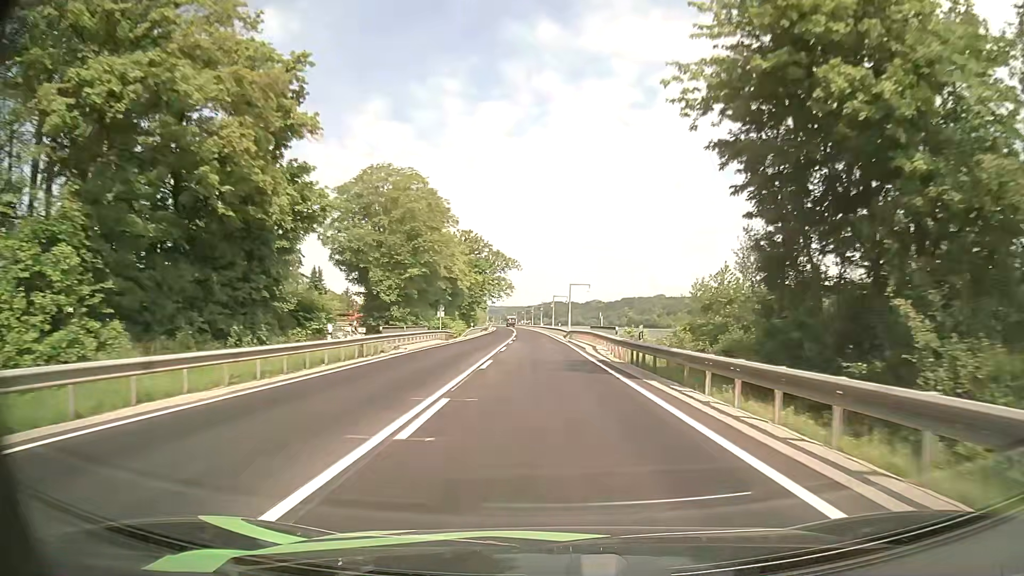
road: primary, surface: asphalt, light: Day
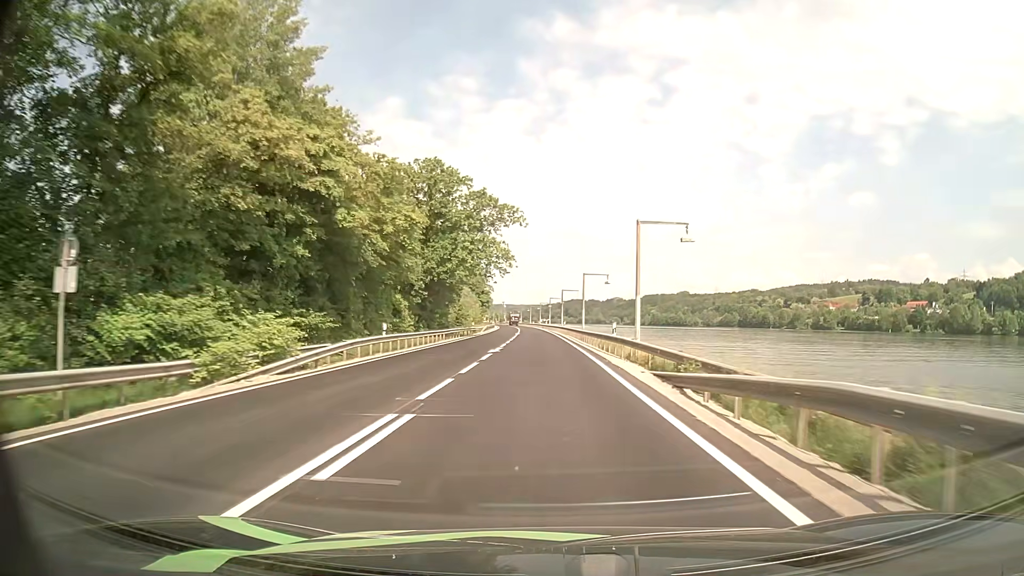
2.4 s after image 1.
(-0.8, +50.3) m; -2°
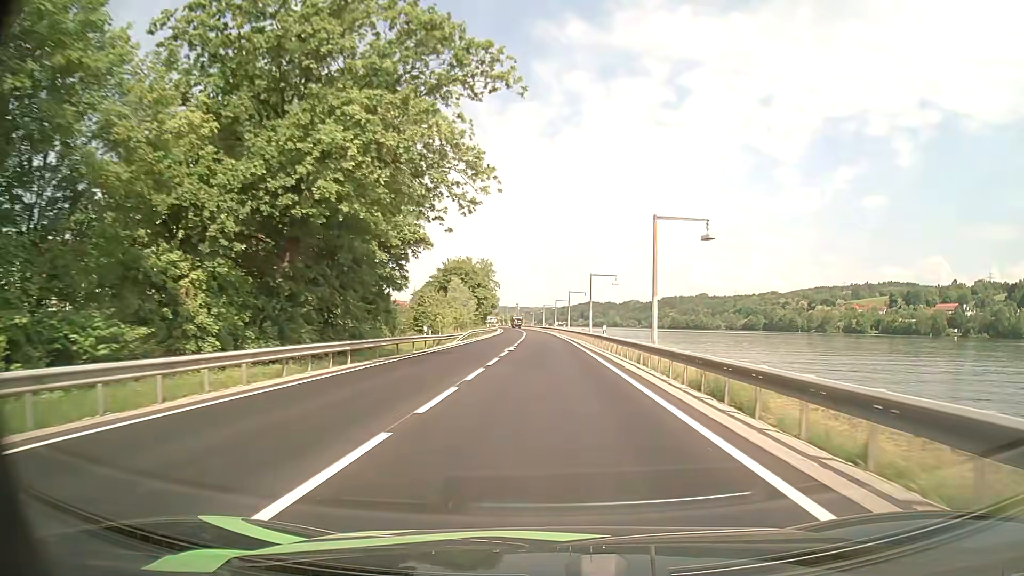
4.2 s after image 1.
(-0.5, +37.7) m; -1°
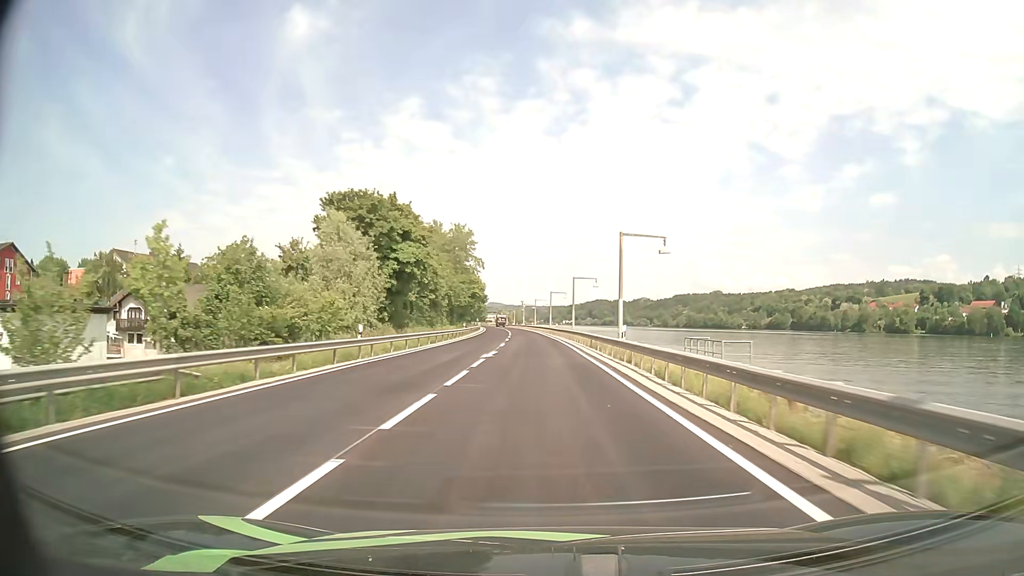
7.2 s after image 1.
(-0.3, +63.6) m; 0°
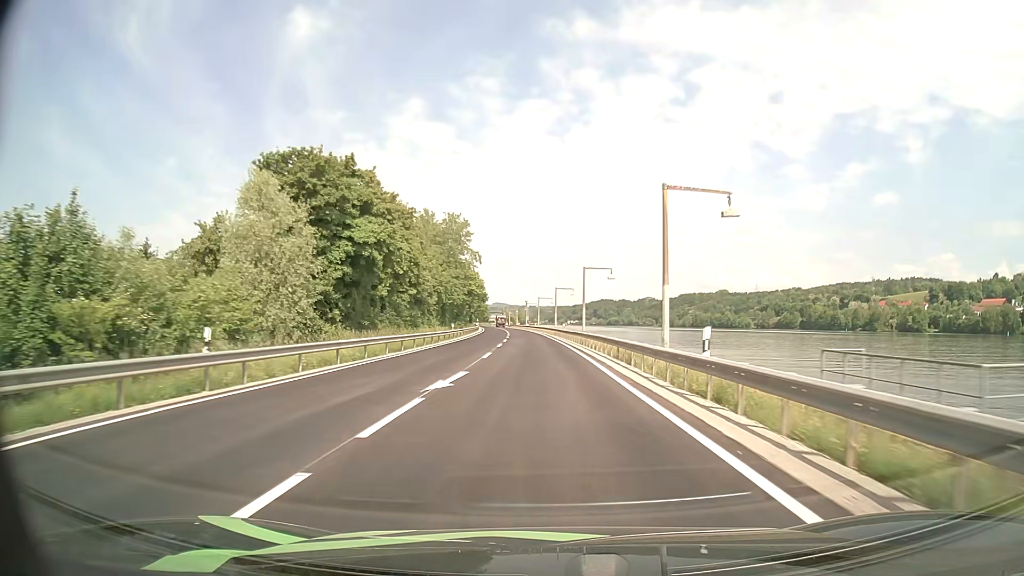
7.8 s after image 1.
(0.0, +12.8) m; 0°
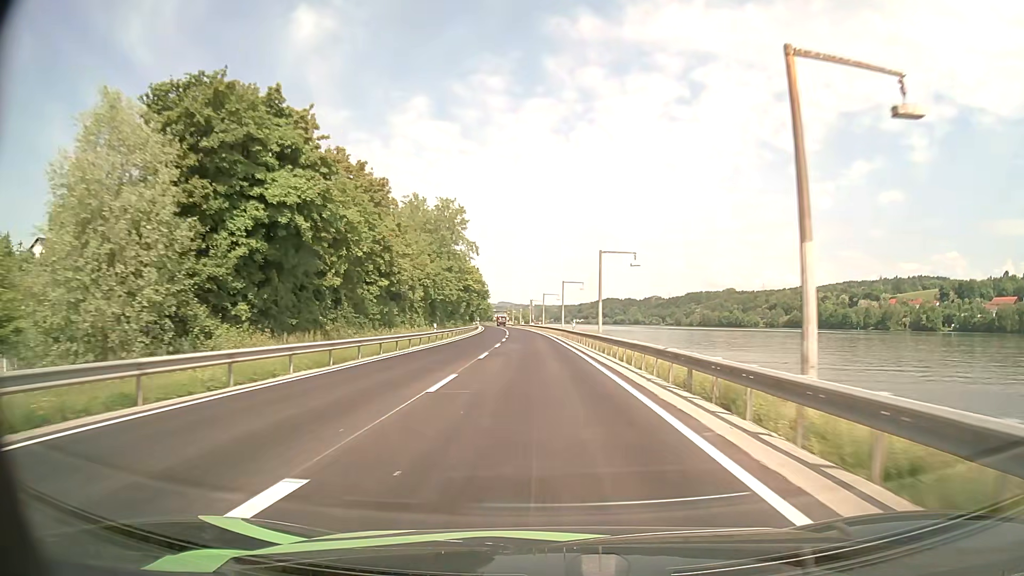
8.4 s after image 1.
(-0.1, +12.7) m; -1°
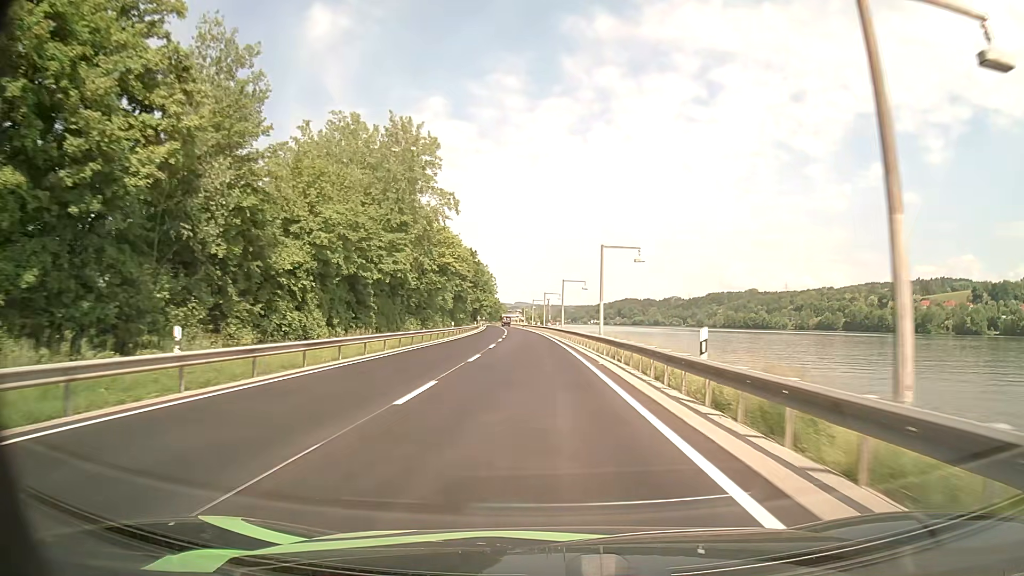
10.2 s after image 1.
(-0.5, +38.2) m; -1°
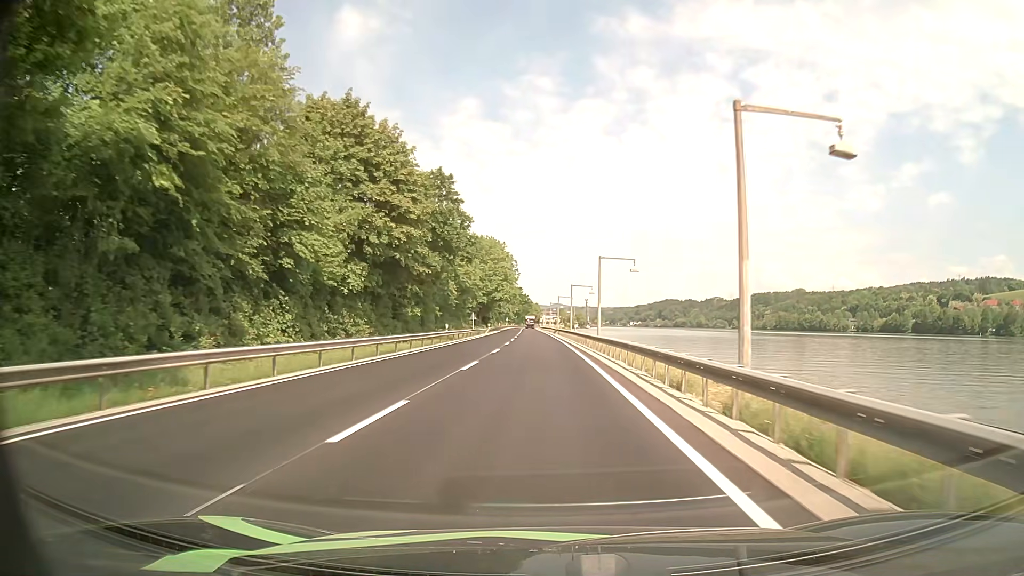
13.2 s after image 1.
(-1.5, +63.8) m; -3°
(0, +10) (0, +20) (0, +30) (0, +40) (-1, +50) (-1, +60) (-1, +70) (-2, +80) (-2, +90) (-2, +100) m
